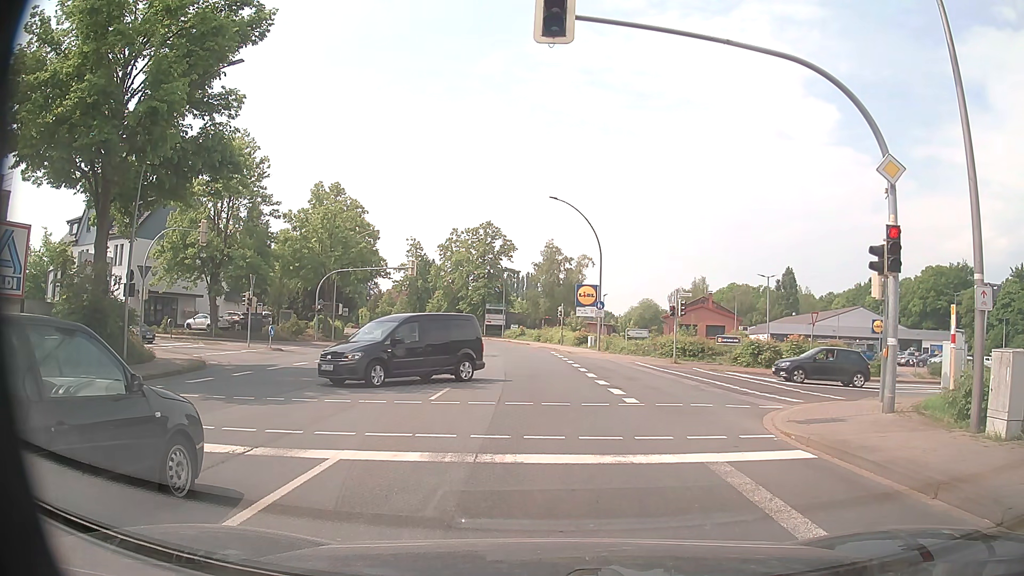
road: primary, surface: asphalt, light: Day
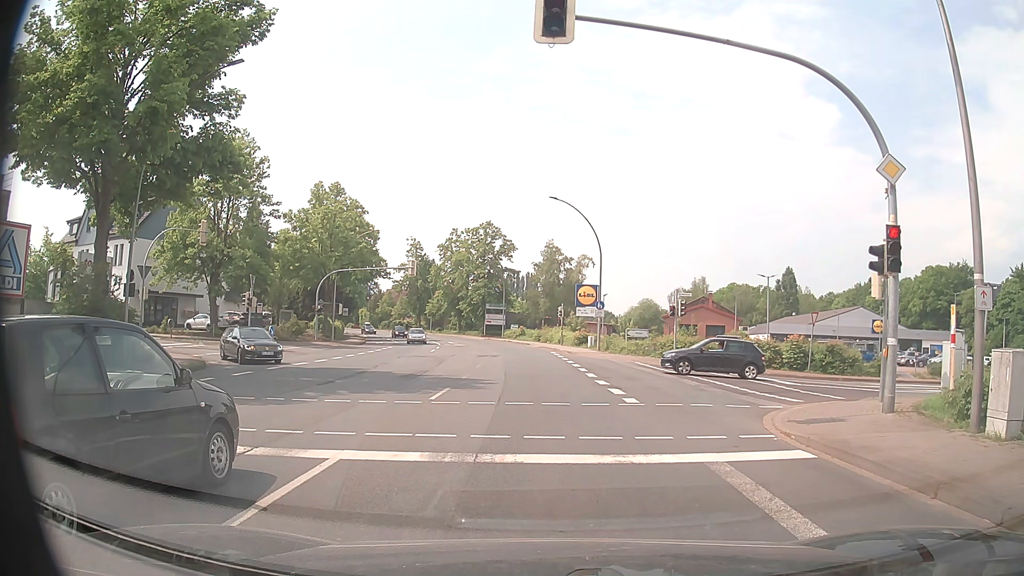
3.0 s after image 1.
(0.0, 0.0) m; 0°
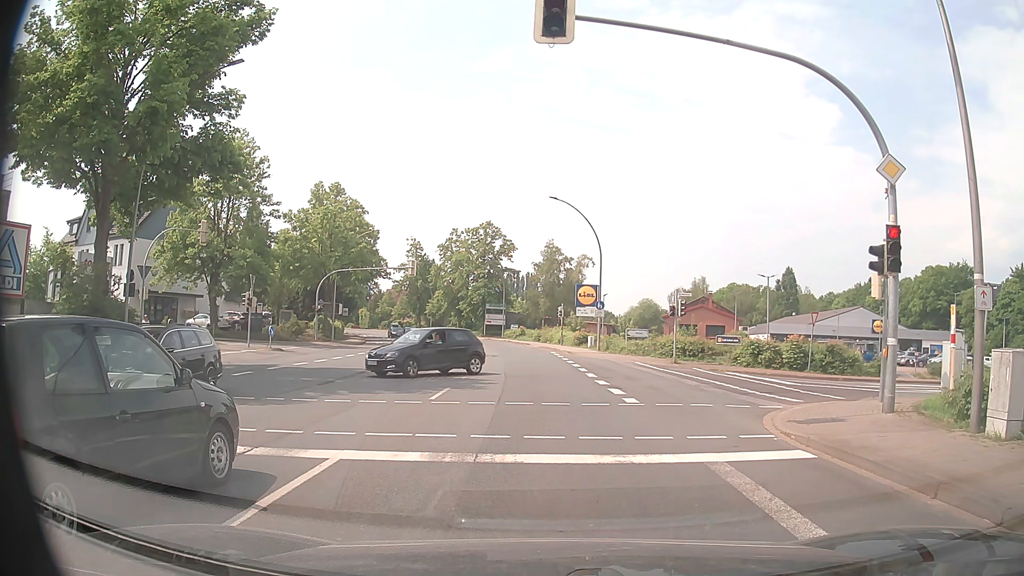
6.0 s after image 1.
(0.0, 0.0) m; 0°
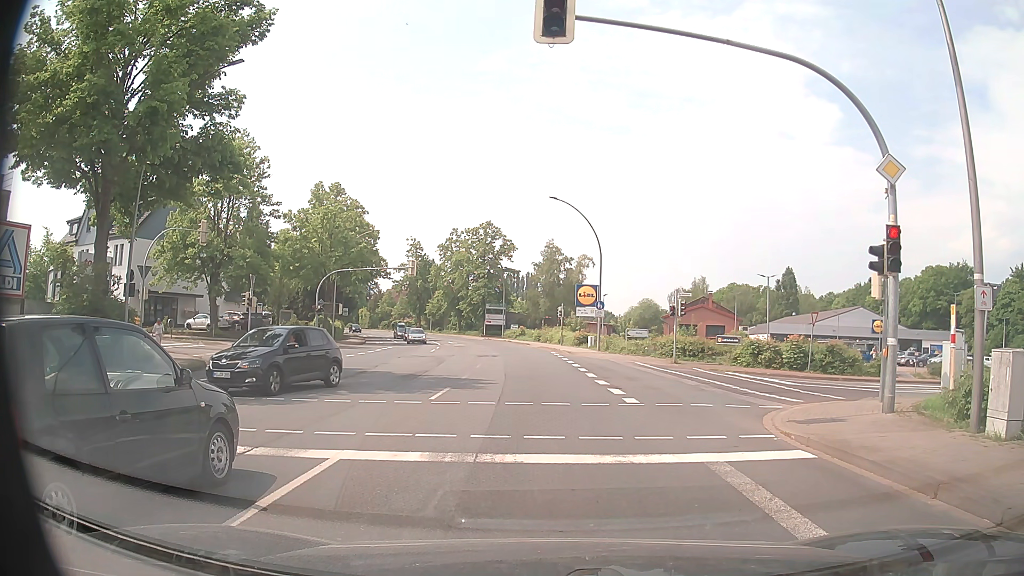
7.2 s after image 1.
(0.0, 0.0) m; 0°
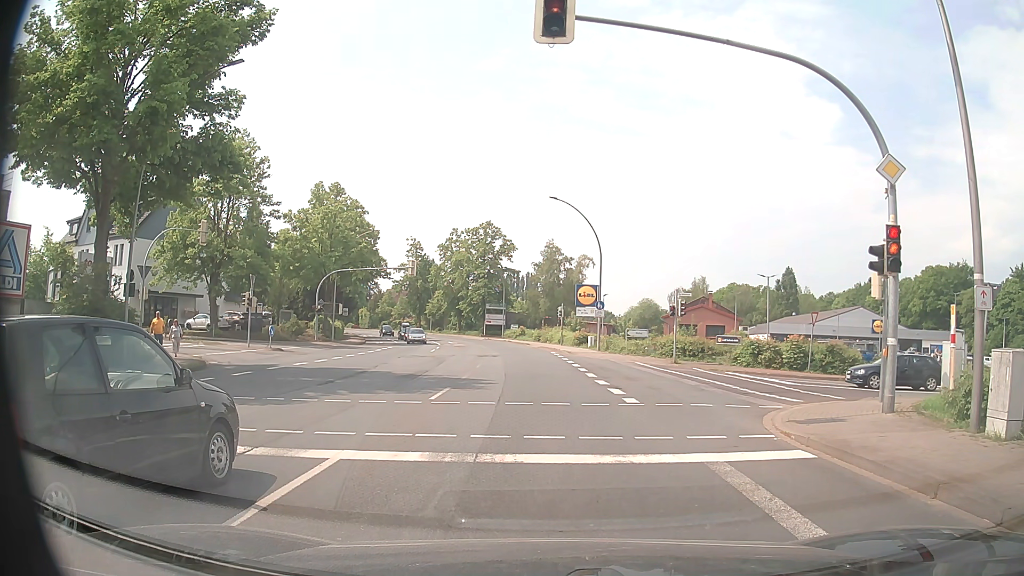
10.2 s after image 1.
(0.0, 0.0) m; 0°
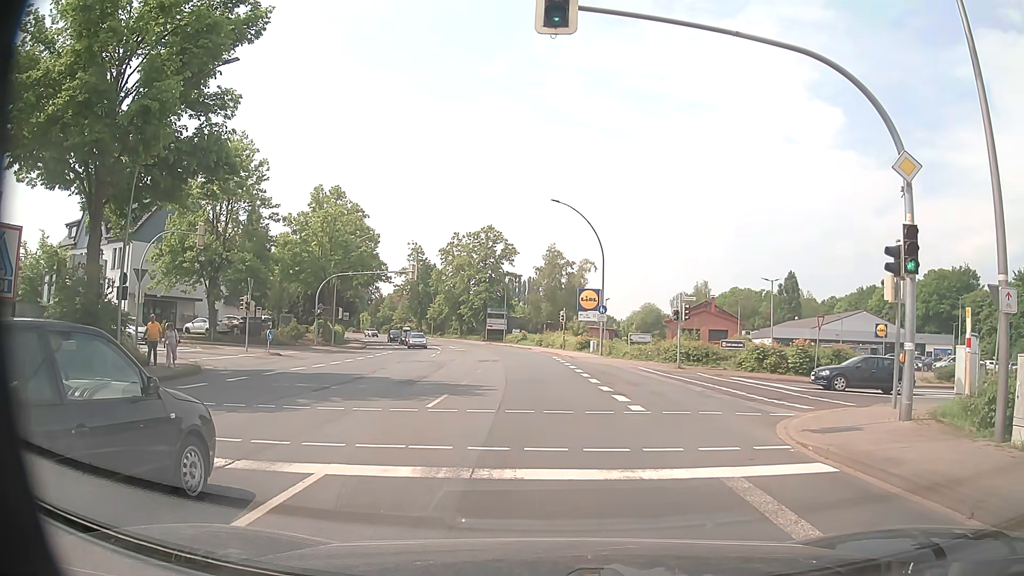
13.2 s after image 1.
(0.0, +0.6) m; -1°
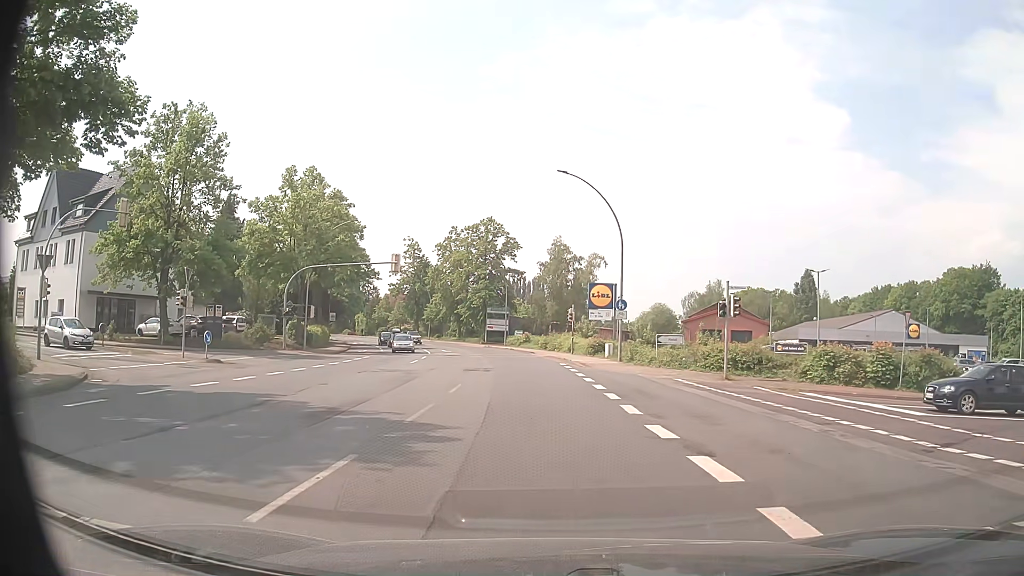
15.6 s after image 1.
(0.0, +8.7) m; -1°
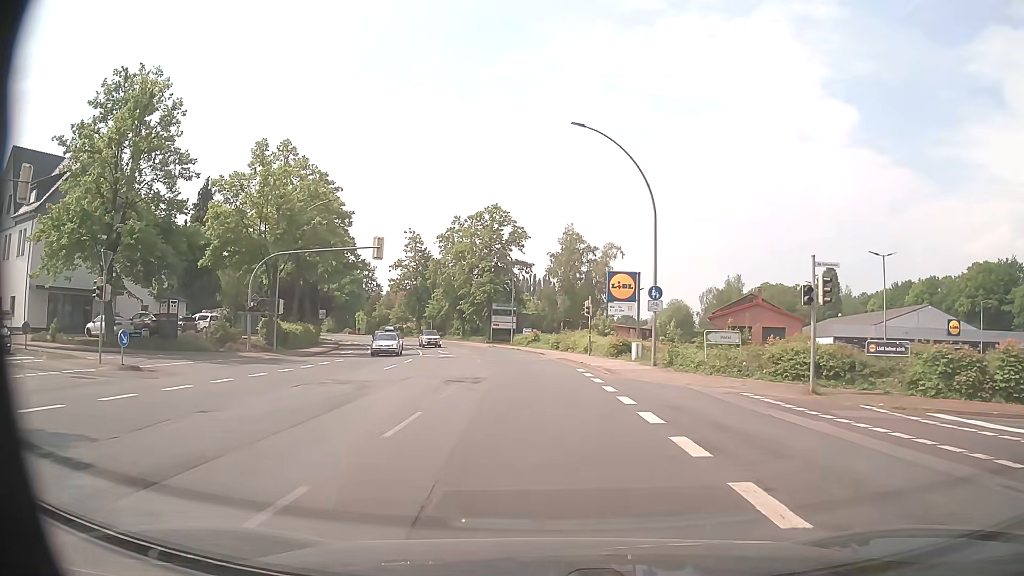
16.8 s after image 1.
(0.0, +8.1) m; 0°
(0, +10) (0, +20) (-1, +30) (-2, +40) (-4, +50) (-6, +60) (-9, +69) (-12, +79) (-16, +88) (-20, +97) m
